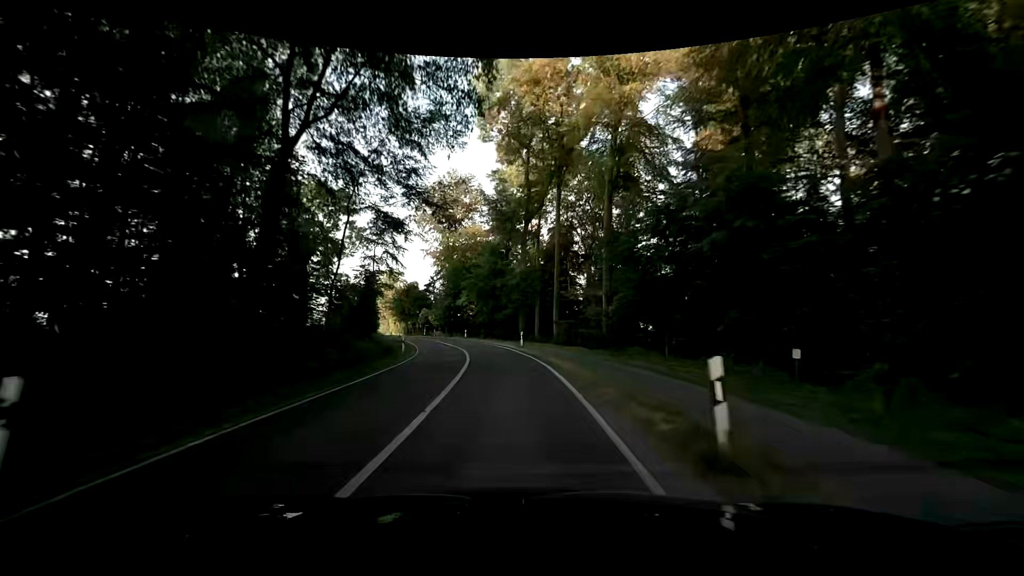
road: secondary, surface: asphalt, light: Day
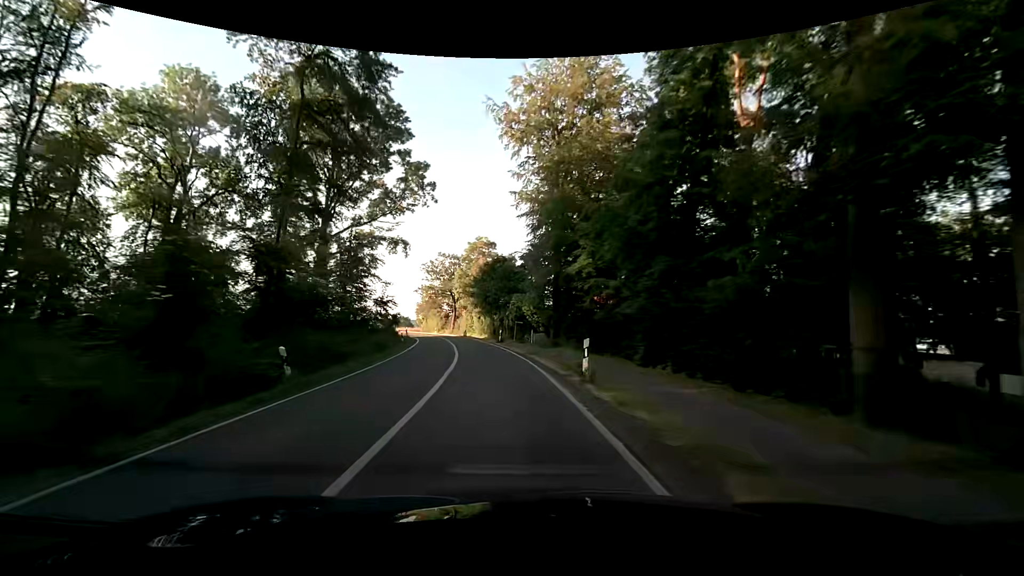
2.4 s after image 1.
(-4.5, +43.3) m; -14°
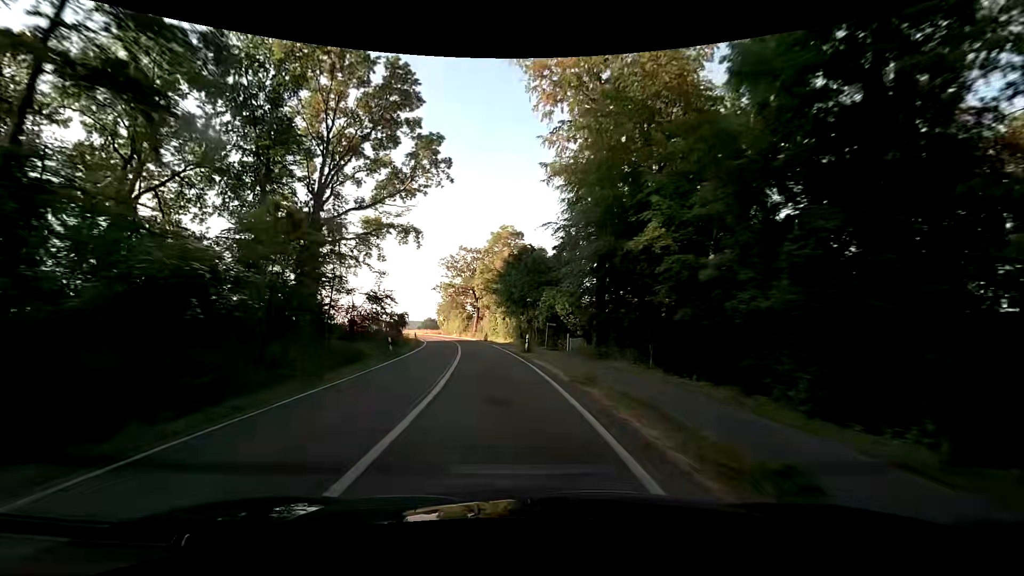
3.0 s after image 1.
(-0.3, +10.9) m; -3°
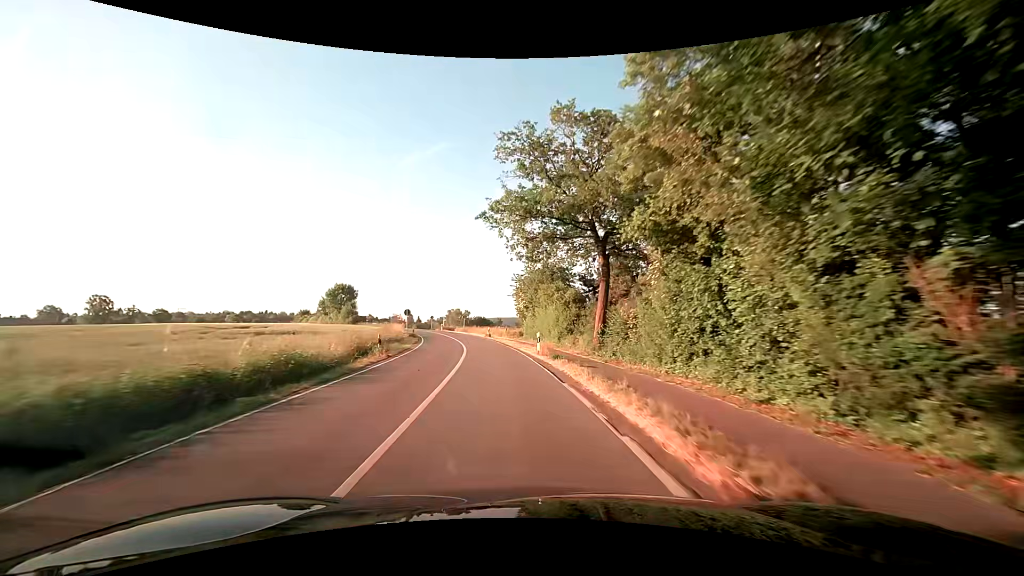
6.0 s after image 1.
(-6.2, +54.4) m; -12°
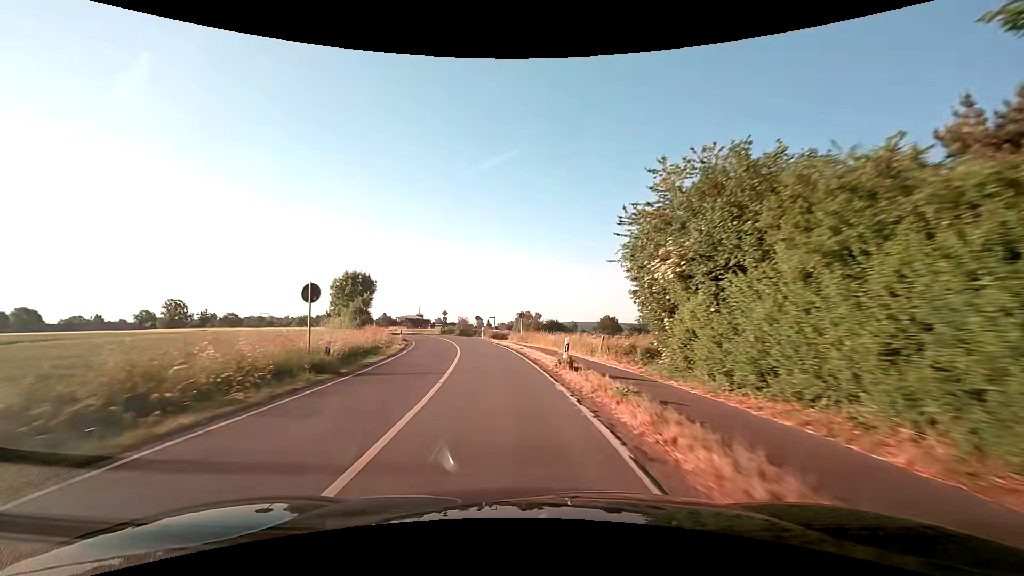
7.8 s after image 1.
(-2.3, +33.0) m; -8°
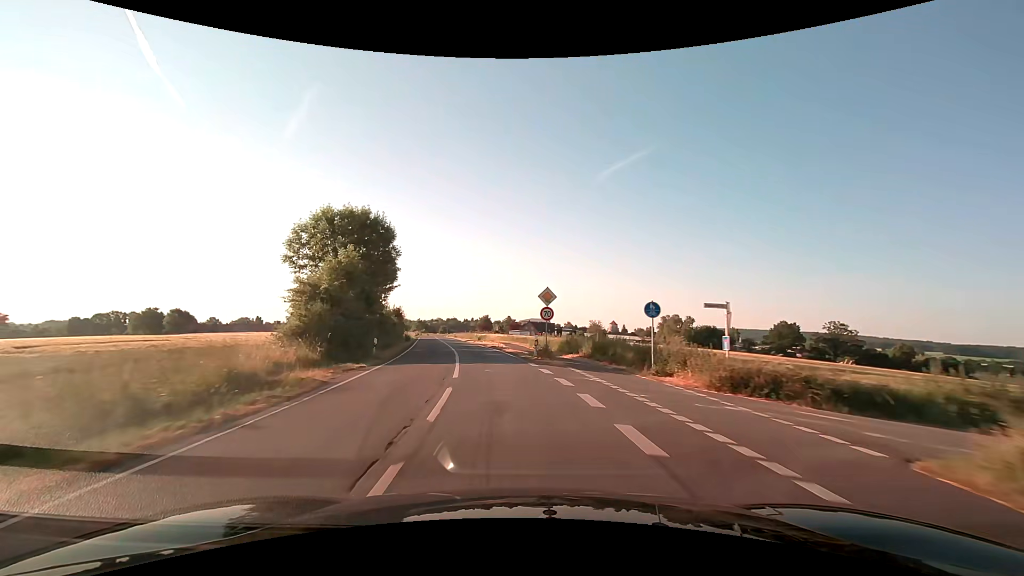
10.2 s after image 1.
(-5.3, +43.6) m; -15°
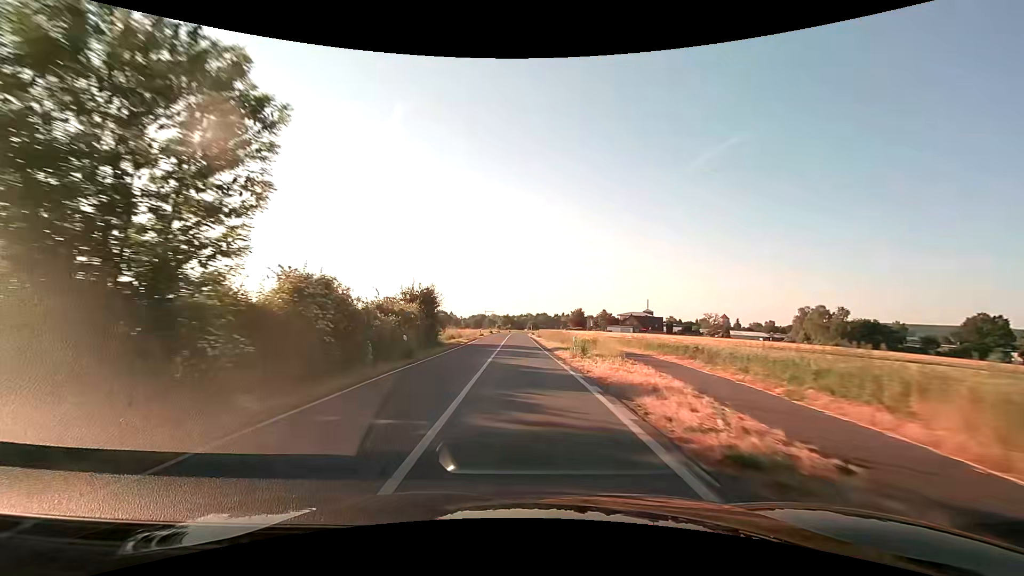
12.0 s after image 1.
(-3.3, +32.8) m; -11°
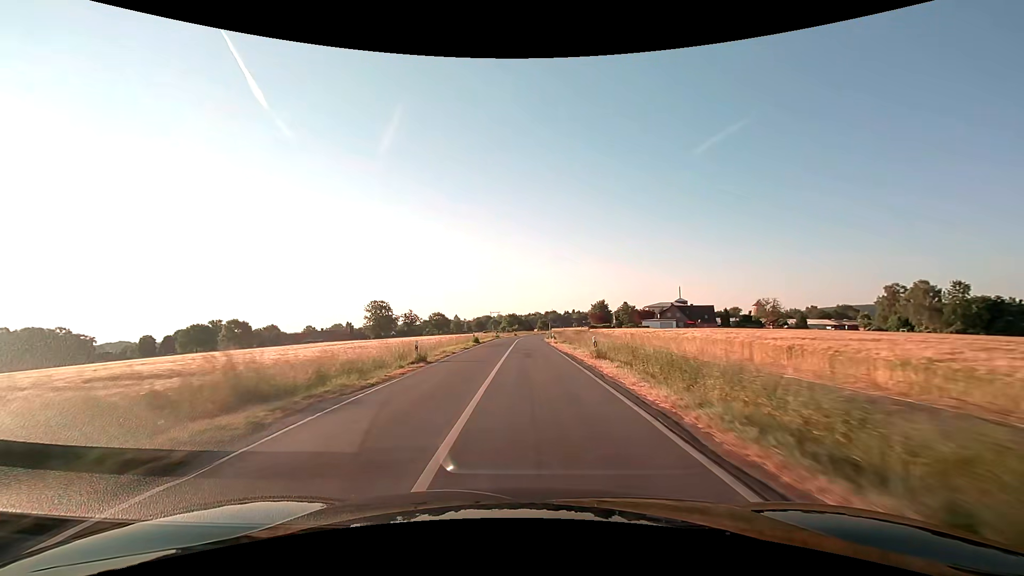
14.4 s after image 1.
(-0.7, +44.3) m; -1°
